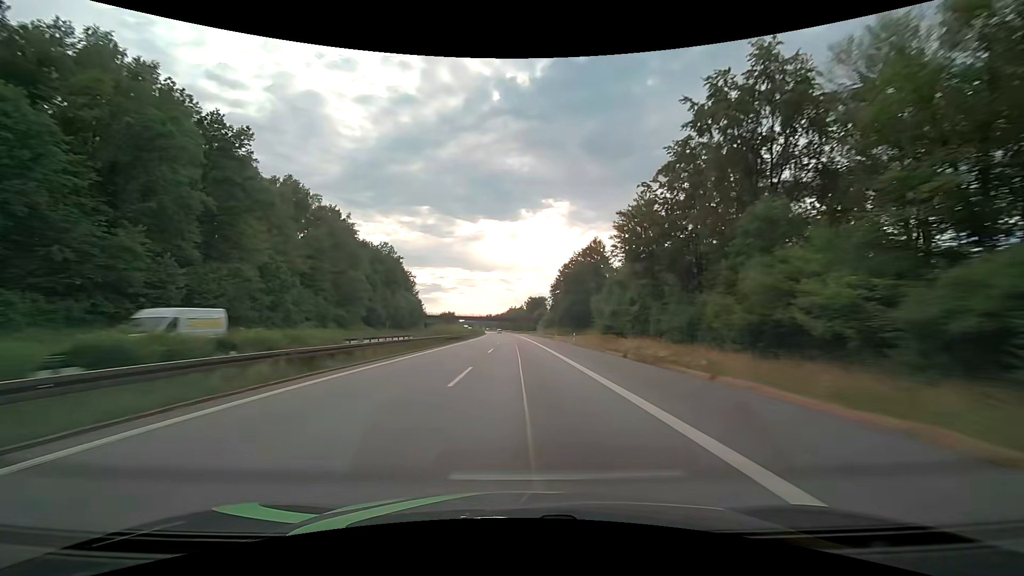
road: motorway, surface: asphalt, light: Day
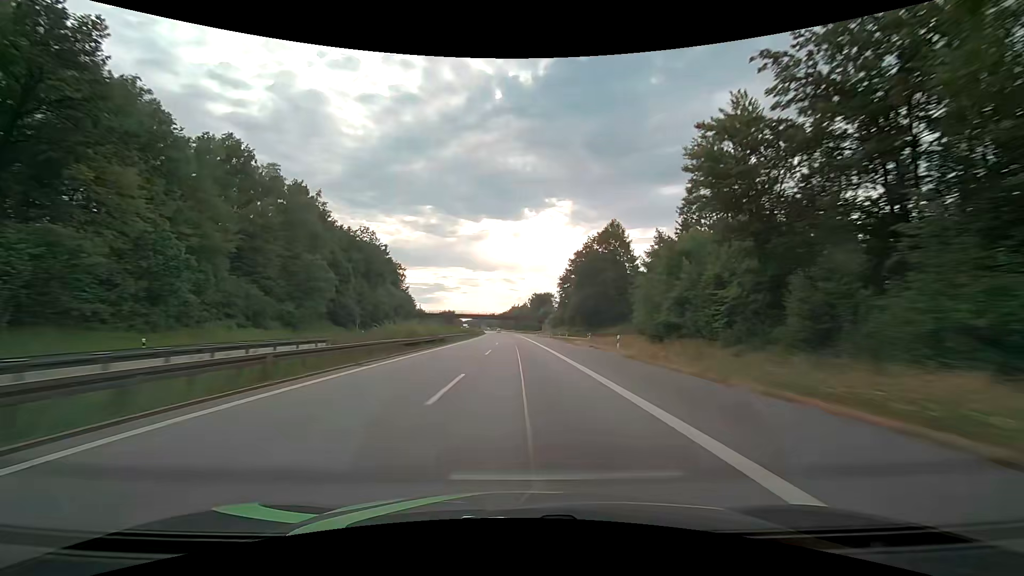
(-0.1, +20.9) m; 0°
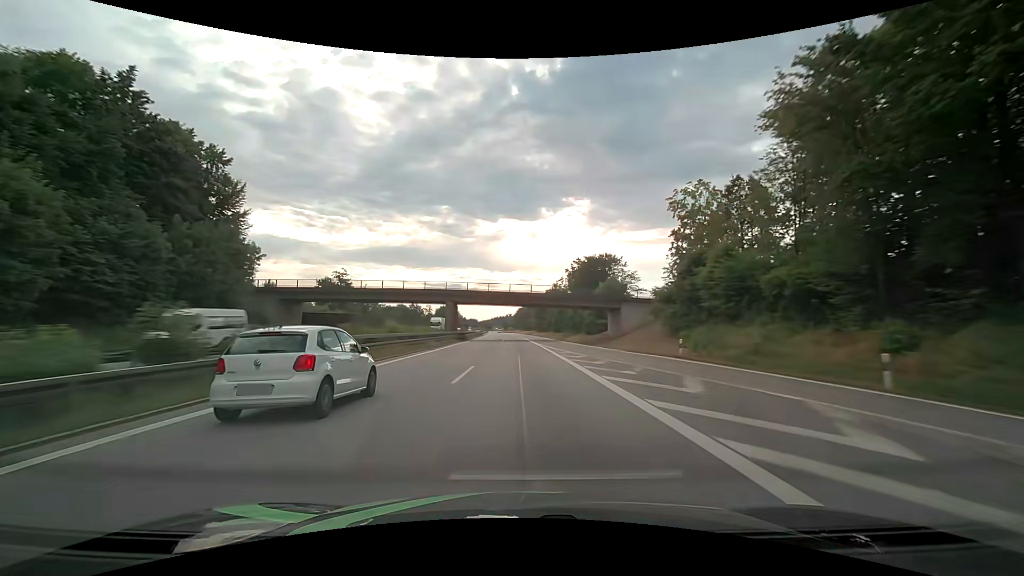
(-1.8, +104.4) m; -2°
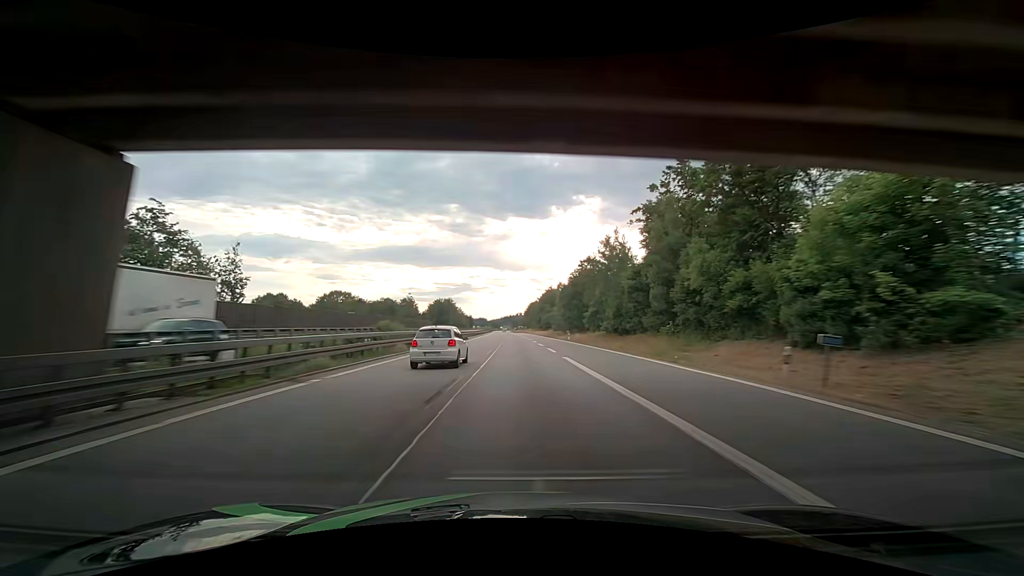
(-0.6, +62.5) m; -1°
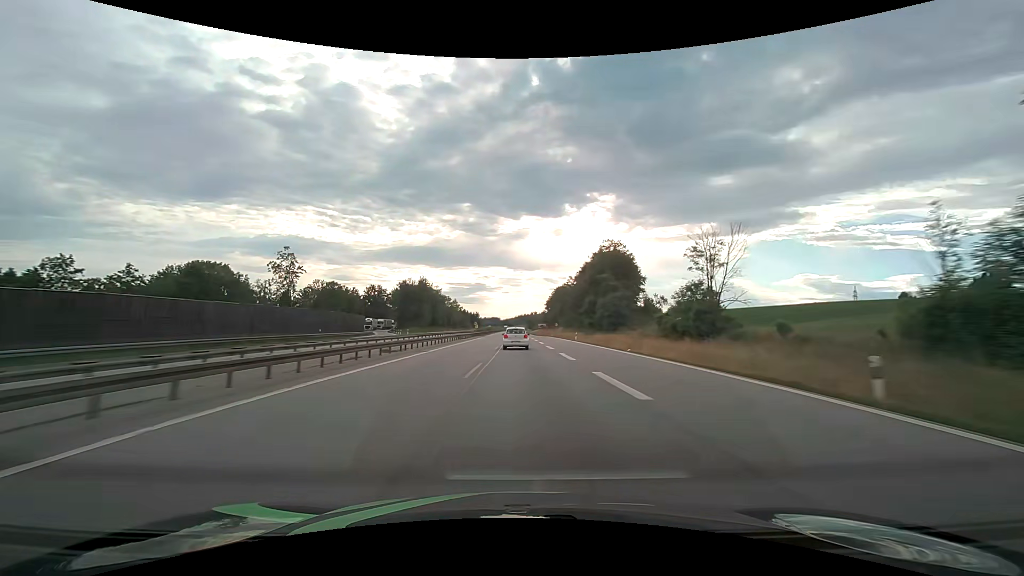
(-1.3, +103.9) m; -2°
(0, +10) (0, +20) (0, +30) (0, +40) (0, +50) (0, +60) (0, +70) (0, +80) (-1, +90) (-1, +100) m
